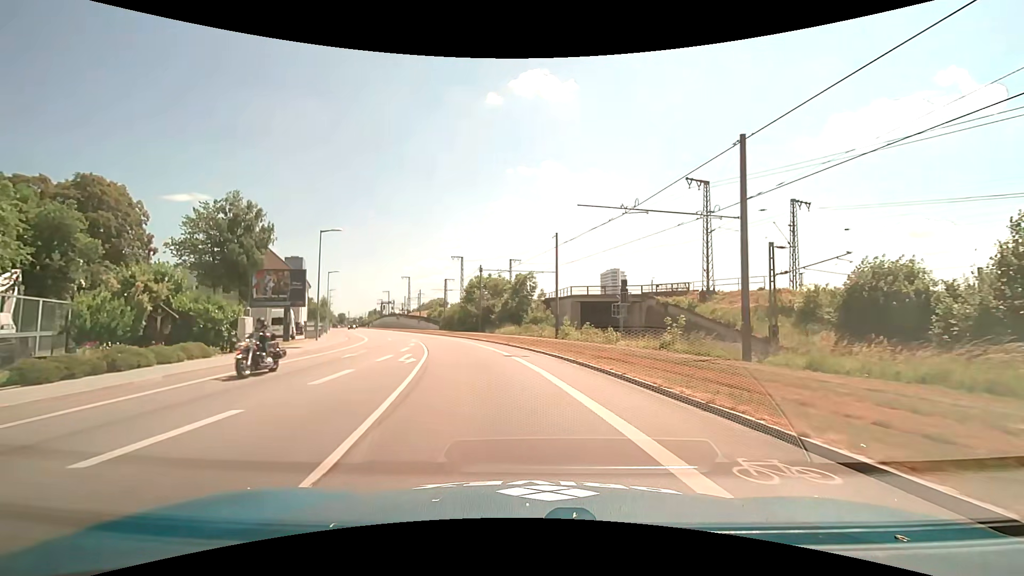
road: unclassified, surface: asphalt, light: Day
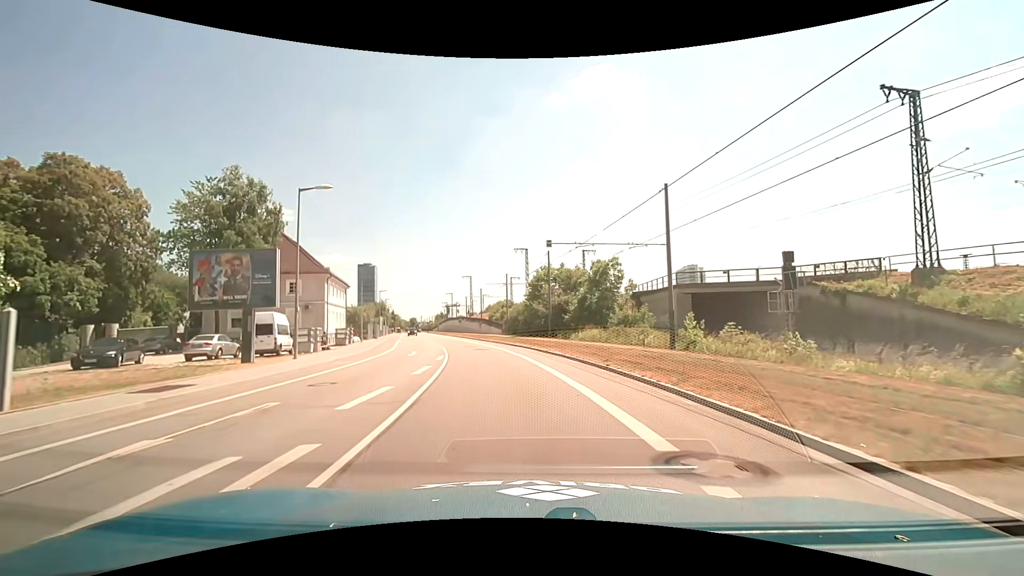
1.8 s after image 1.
(-1.4, +15.3) m; -8°
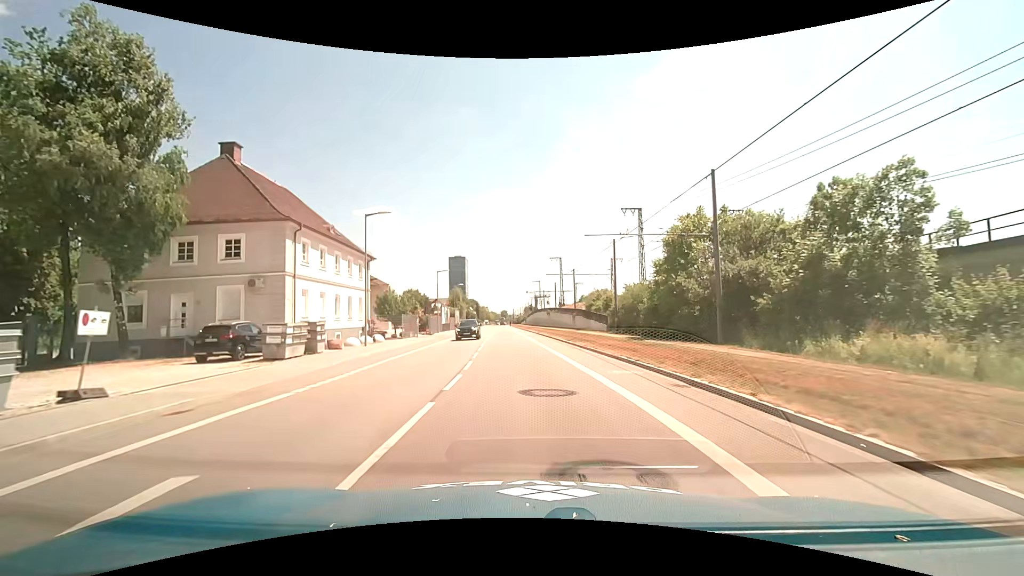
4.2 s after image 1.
(-2.5, +25.9) m; -11°
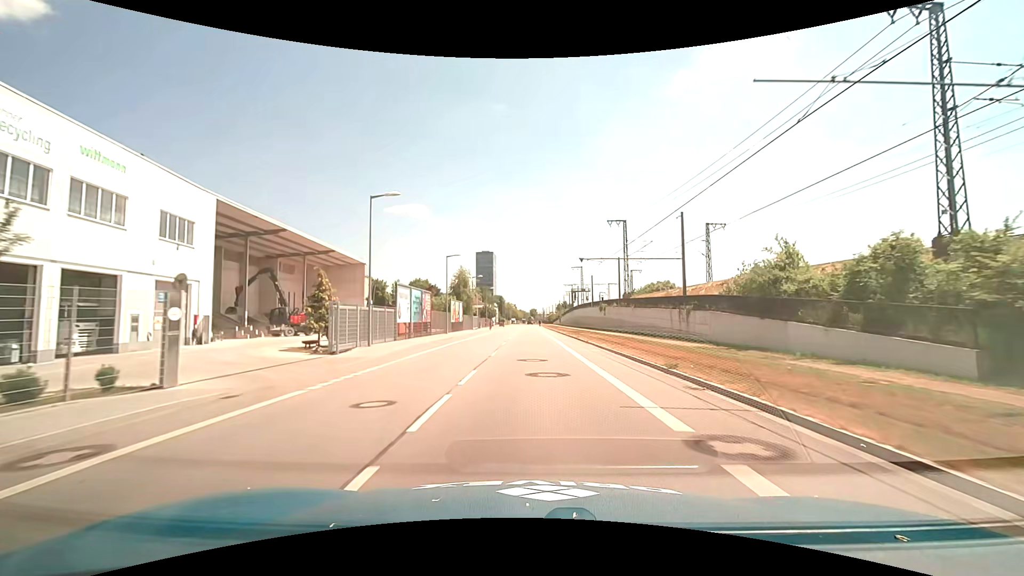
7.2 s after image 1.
(-2.0, +40.2) m; -3°
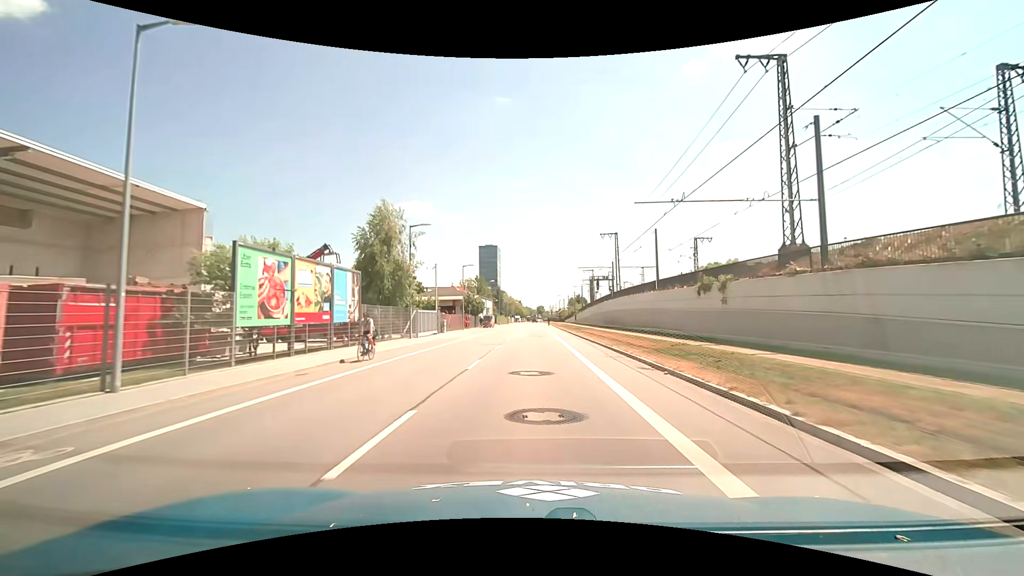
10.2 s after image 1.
(+0.3, +42.1) m; -1°
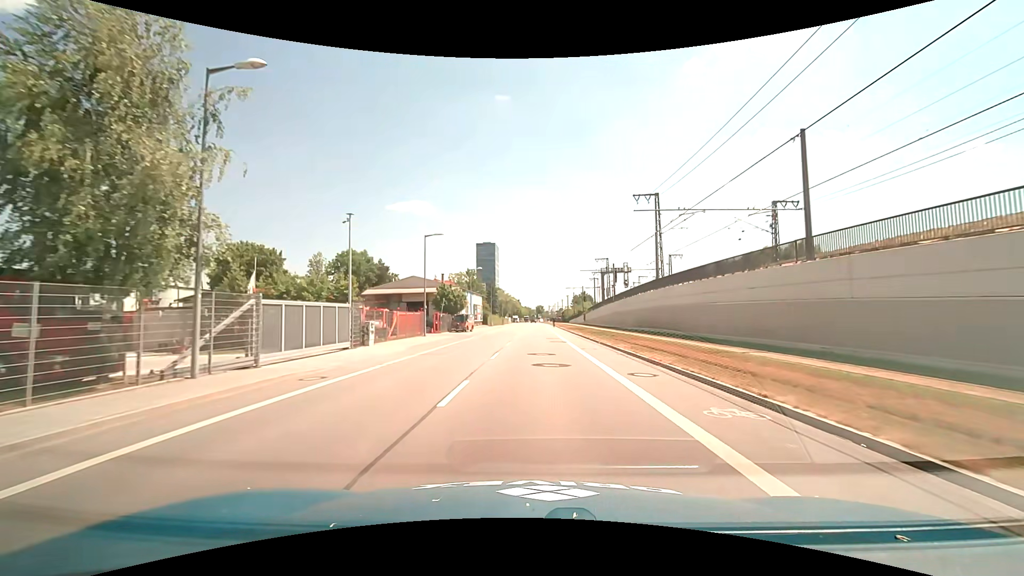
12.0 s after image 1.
(-0.2, +23.6) m; 0°
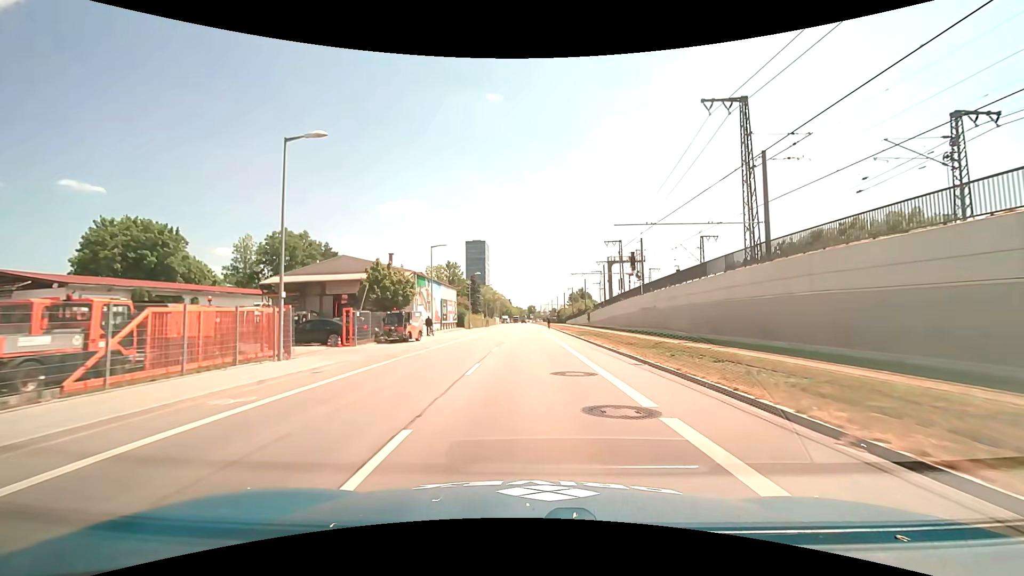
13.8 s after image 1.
(+0.1, +22.4) m; 0°
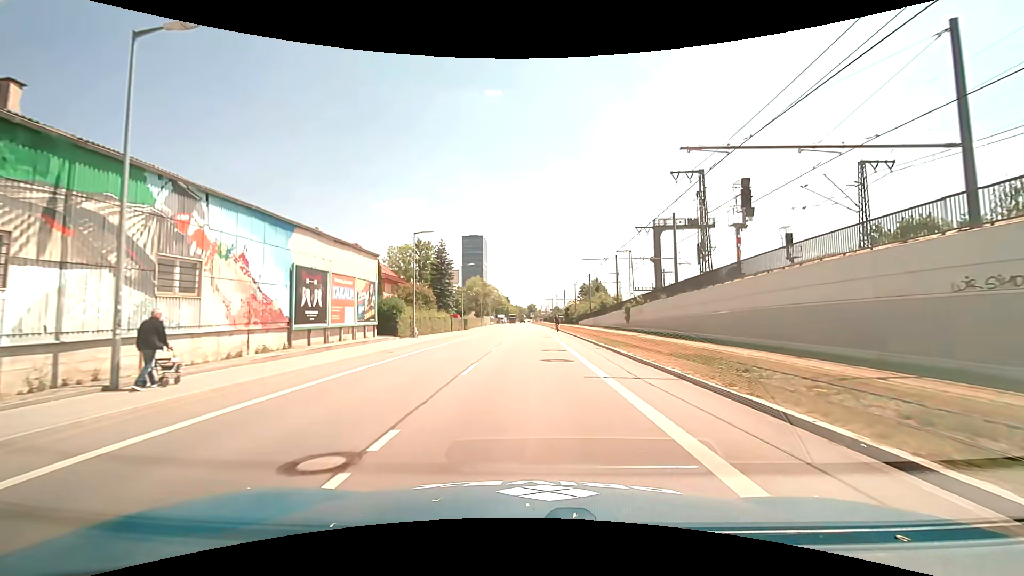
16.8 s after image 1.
(+0.2, +35.7) m; 0°
(0, +10) (0, +20) (0, +30) (0, +40) (0, +50) (0, +60) (0, +70) (0, +80) (0, +90) (-1, +100) m
